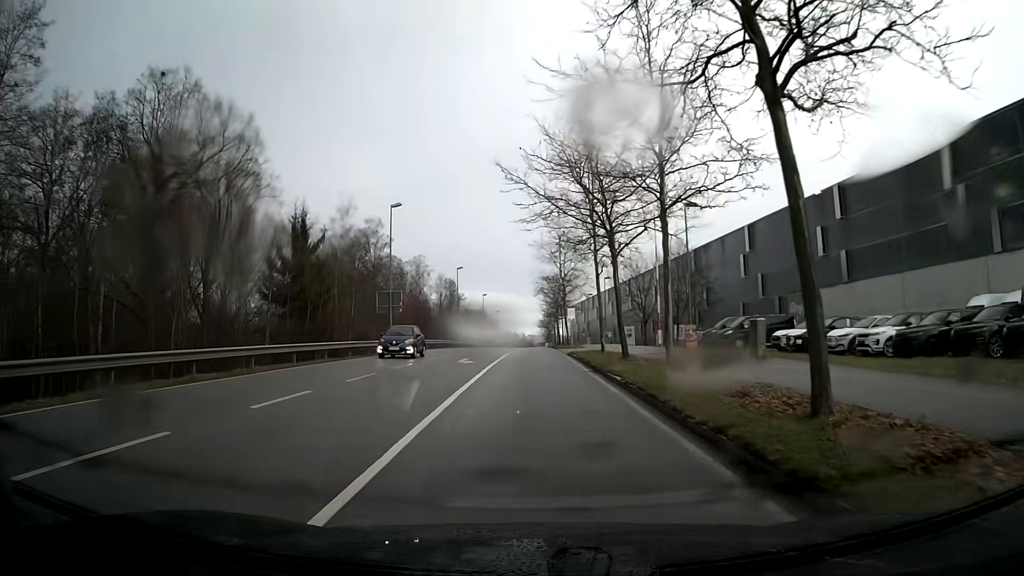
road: secondary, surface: asphalt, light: Day
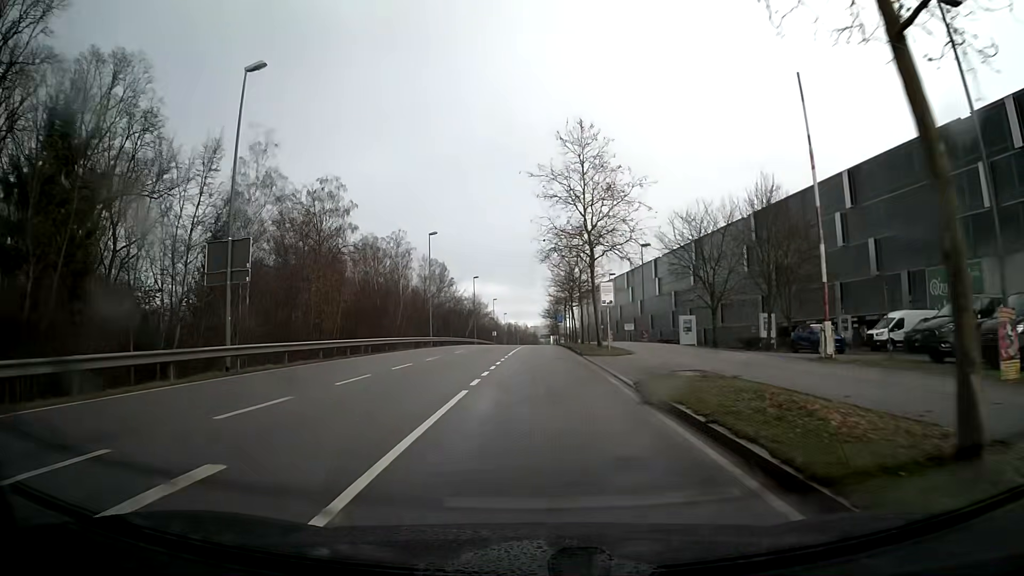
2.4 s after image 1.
(-0.1, +26.2) m; 0°
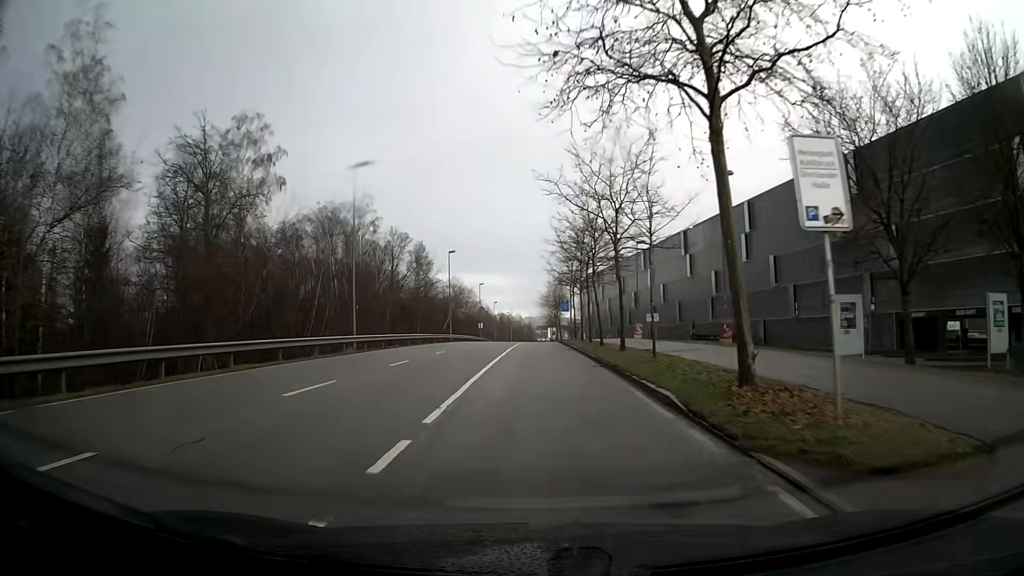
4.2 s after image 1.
(+0.1, +24.7) m; 0°
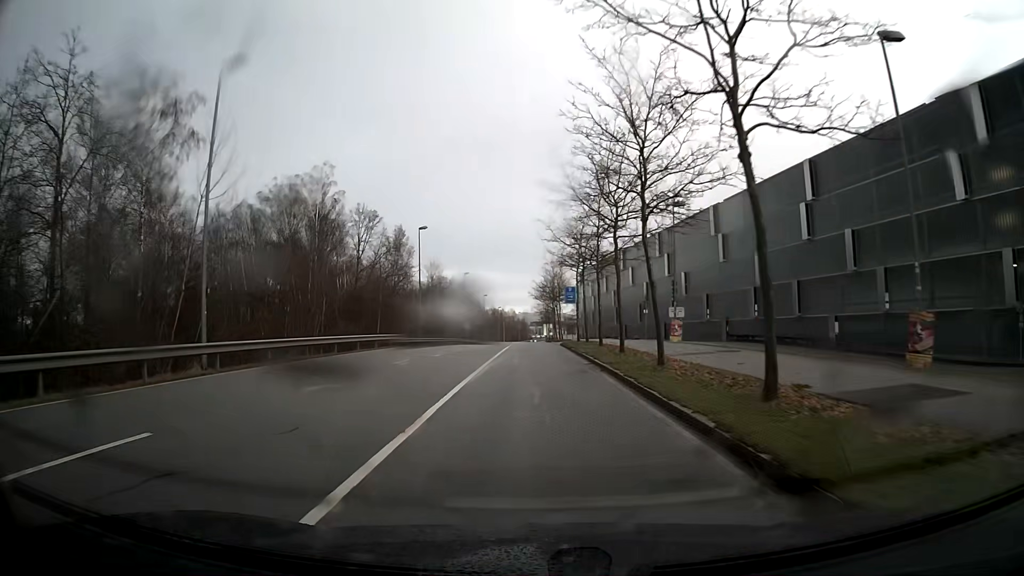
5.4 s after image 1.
(0.0, +16.6) m; 0°
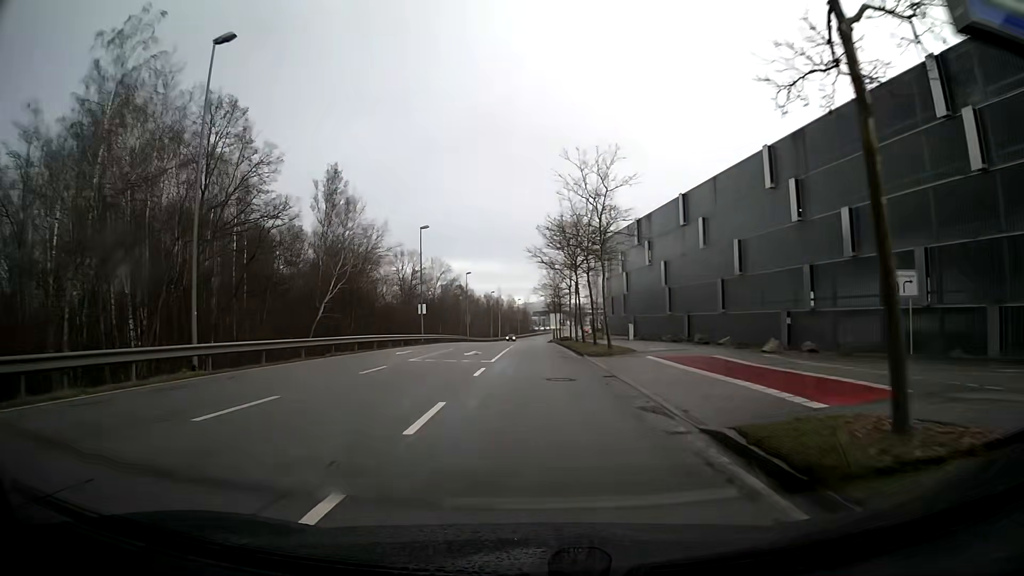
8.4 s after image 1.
(-0.1, +40.9) m; 0°
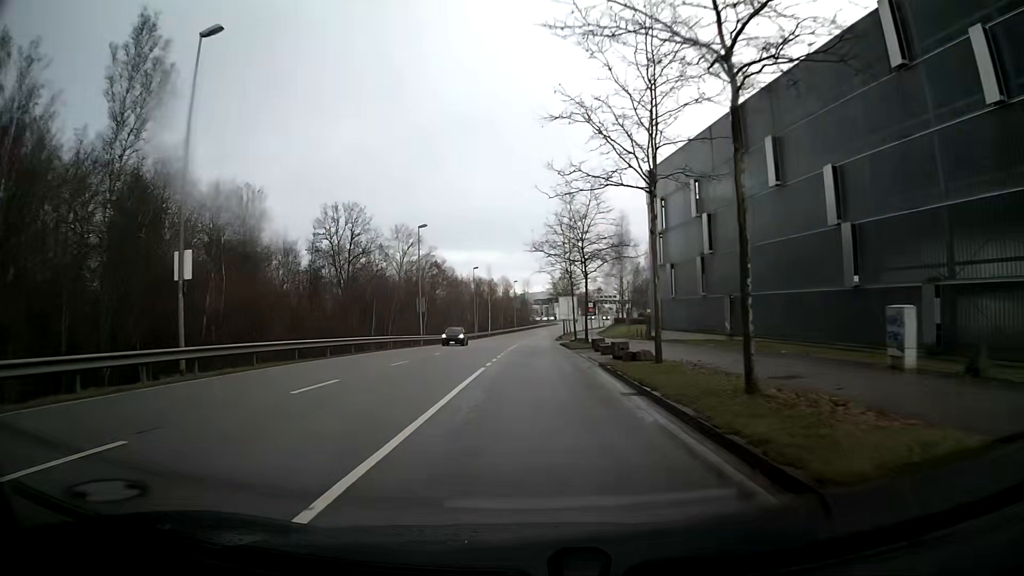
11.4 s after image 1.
(+0.1, +41.0) m; 0°
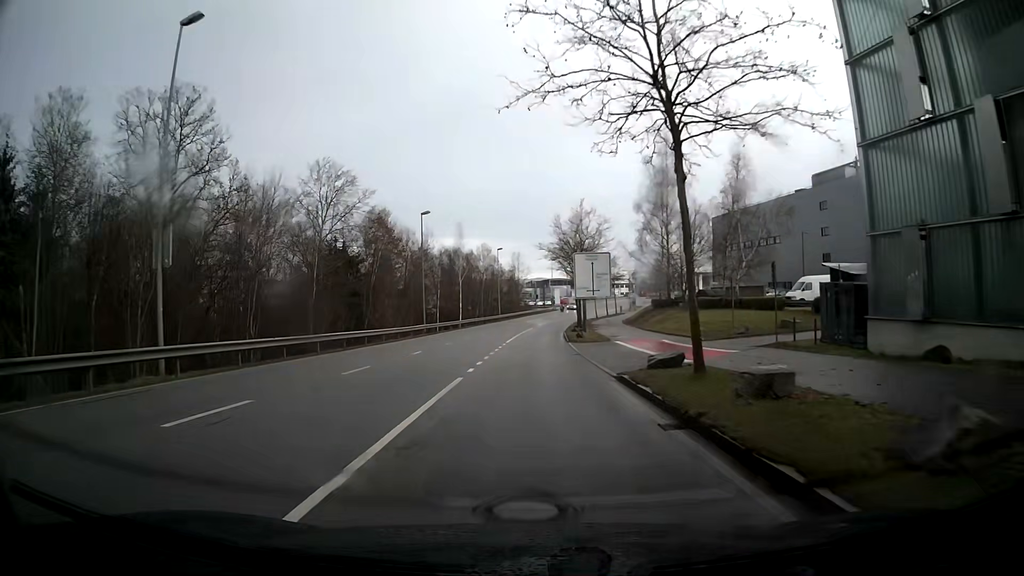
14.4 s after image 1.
(+0.3, +40.7) m; +1°
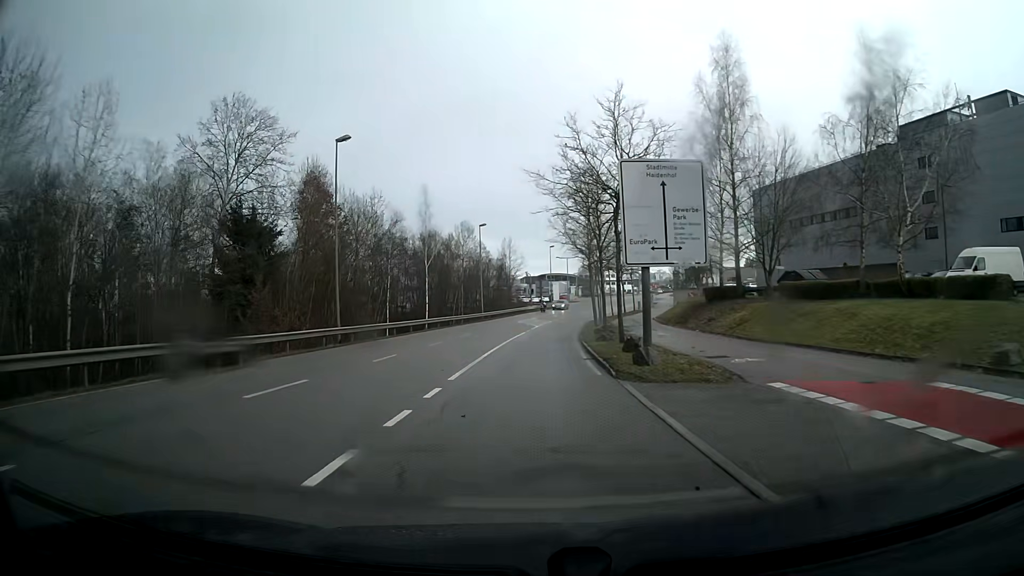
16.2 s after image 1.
(0.0, +24.0) m; 0°
(0, +10) (0, +20) (0, +30) (+1, +40) (+2, +50) (+3, +60) (+4, +70) (+6, +80) (+8, +89) (+11, +99) m
